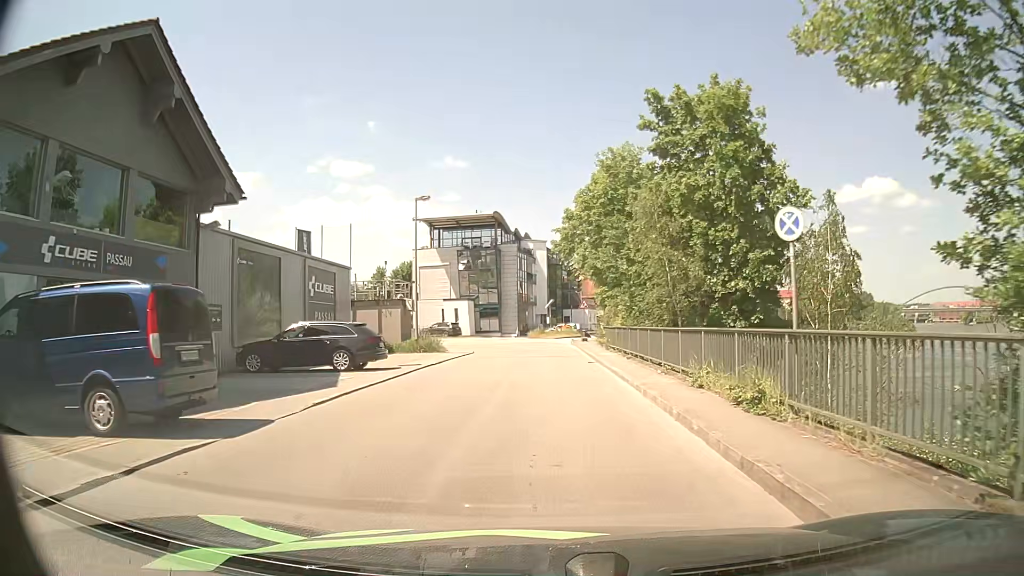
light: Day
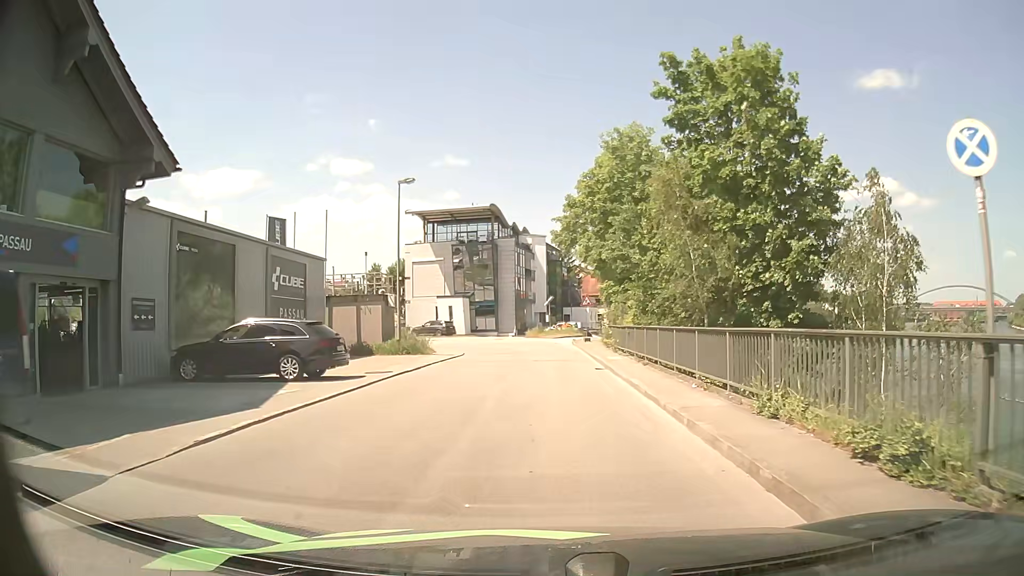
(0.0, +4.0) m; -1°
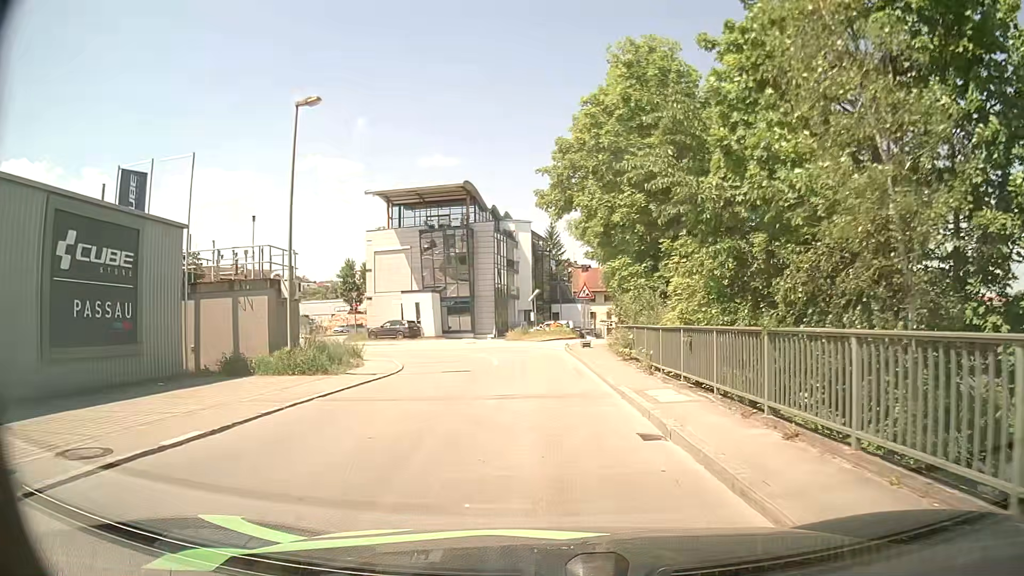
(+0.3, +12.1) m; +2°
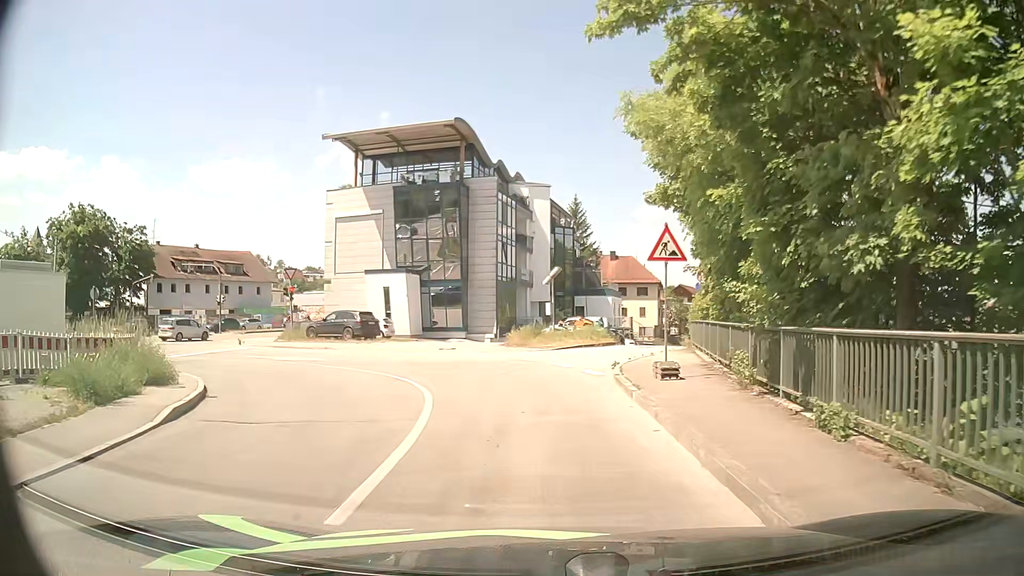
(-0.2, +18.5) m; -2°
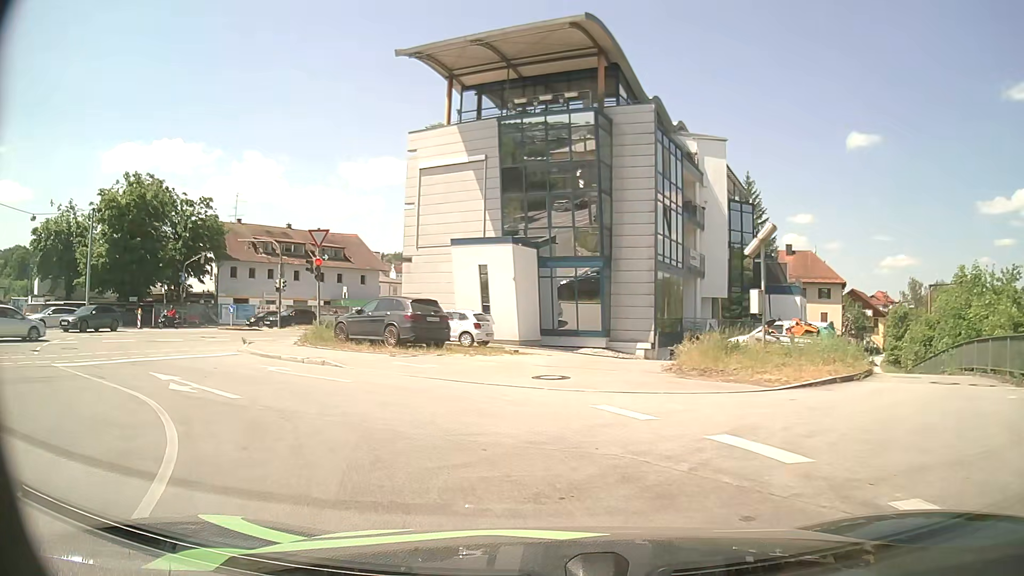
(-0.9, +15.9) m; -13°
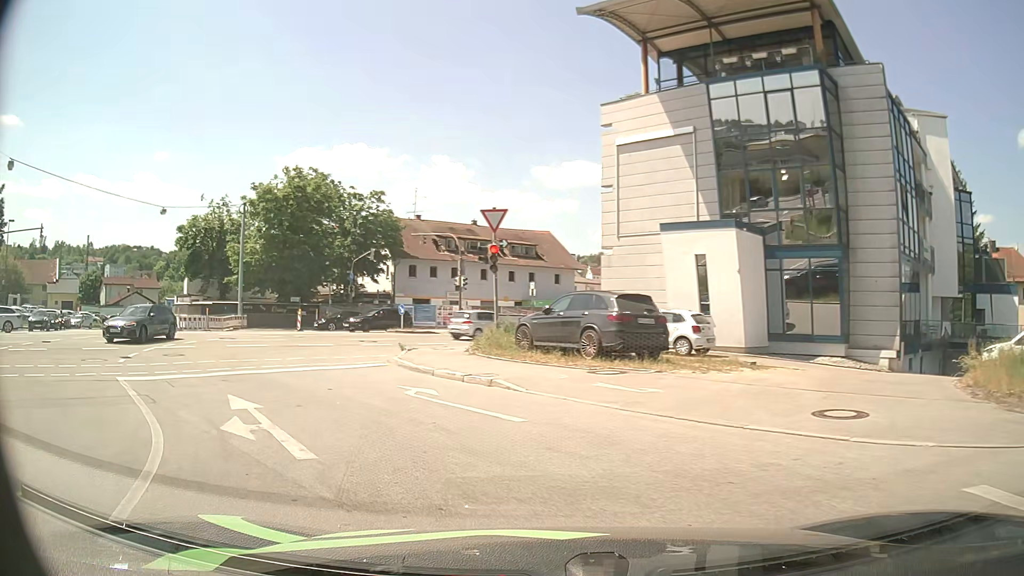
(-0.6, +5.1) m; -17°
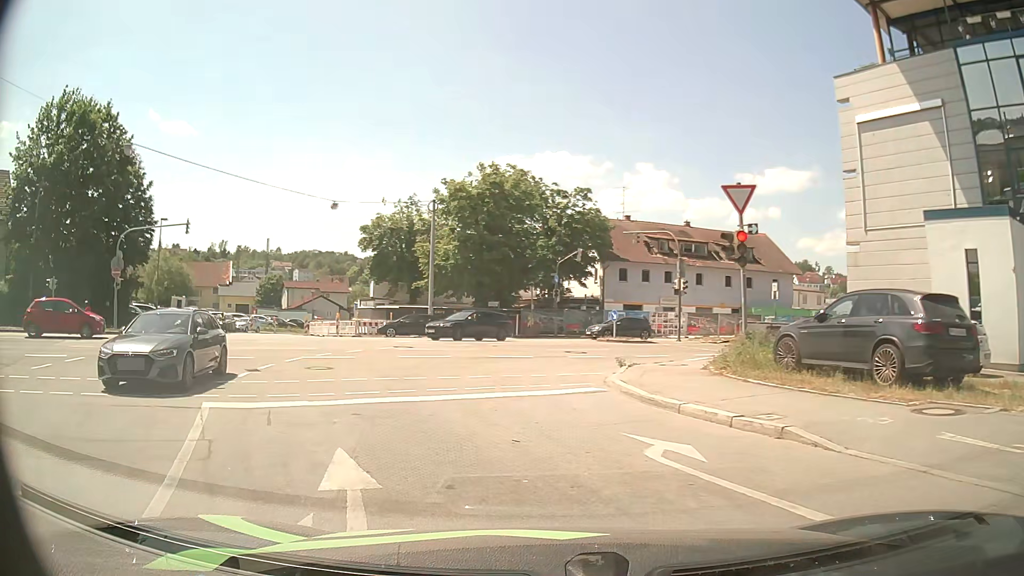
(-0.7, +4.6) m; -17°
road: unclassified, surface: asphalt
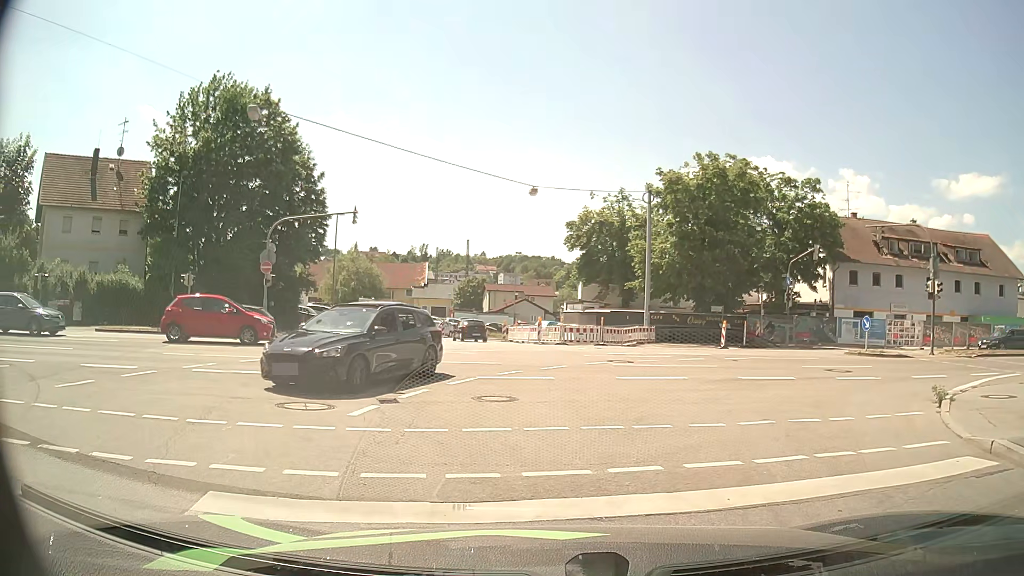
(-0.9, +5.6) m; -16°
